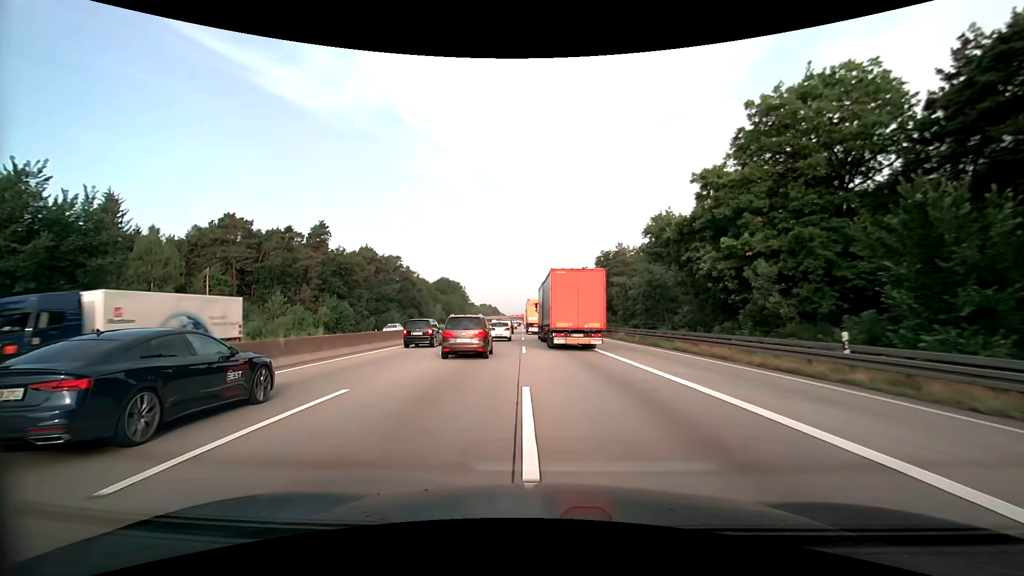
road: motorway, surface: asphalt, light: Day
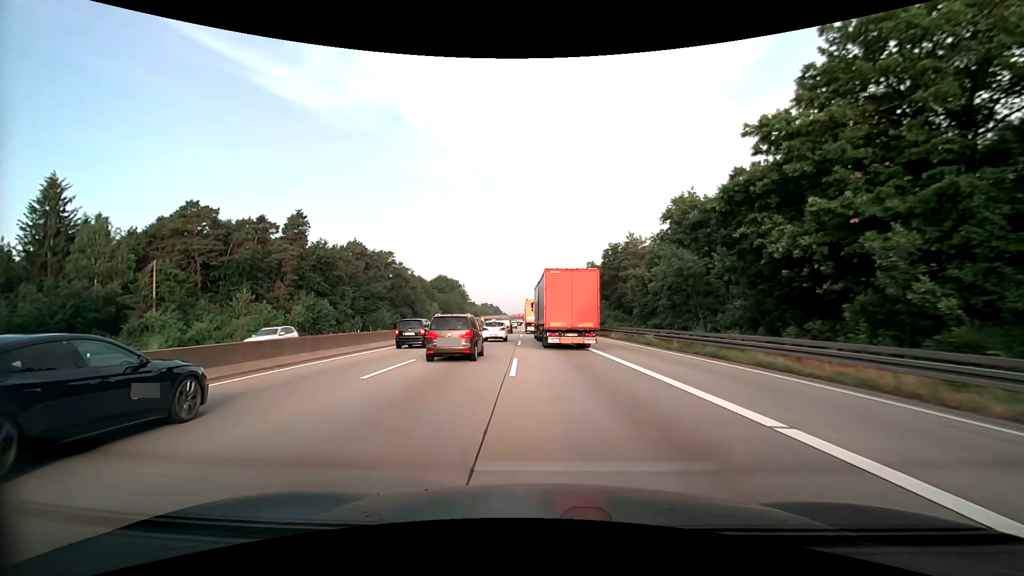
(0.0, +10.1) m; -1°
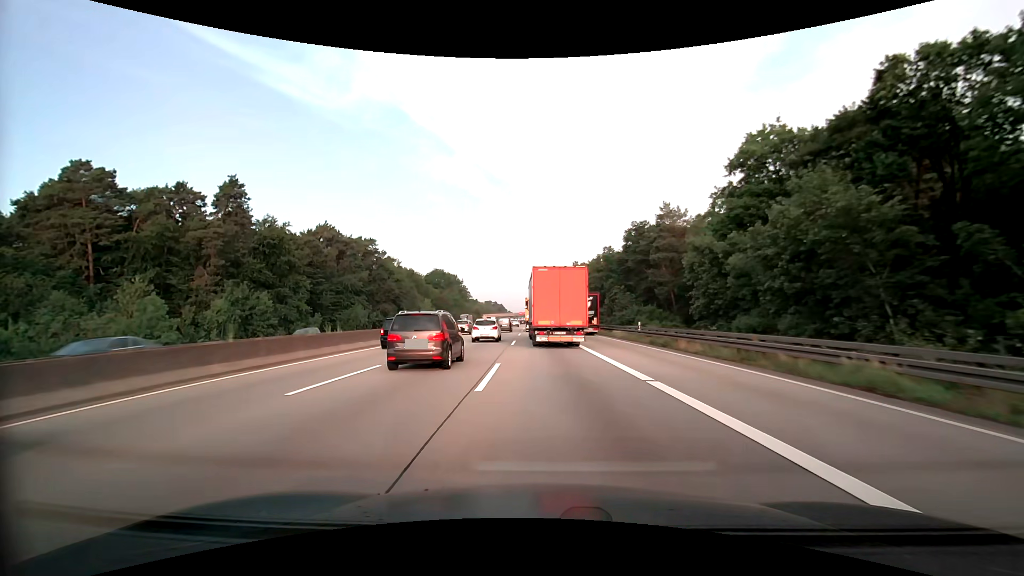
(+0.1, +20.8) m; 0°
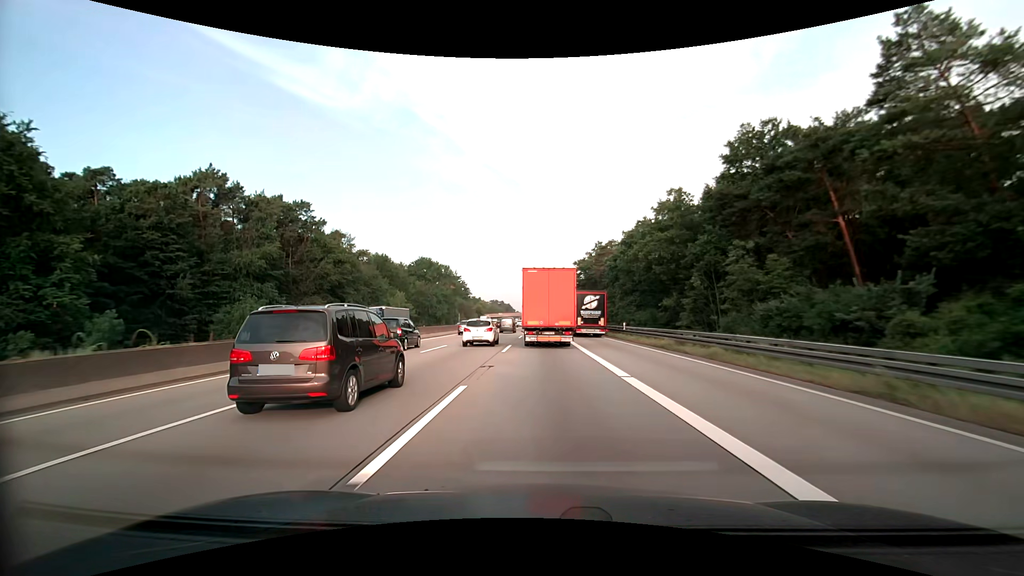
(-0.6, +41.4) m; -1°
